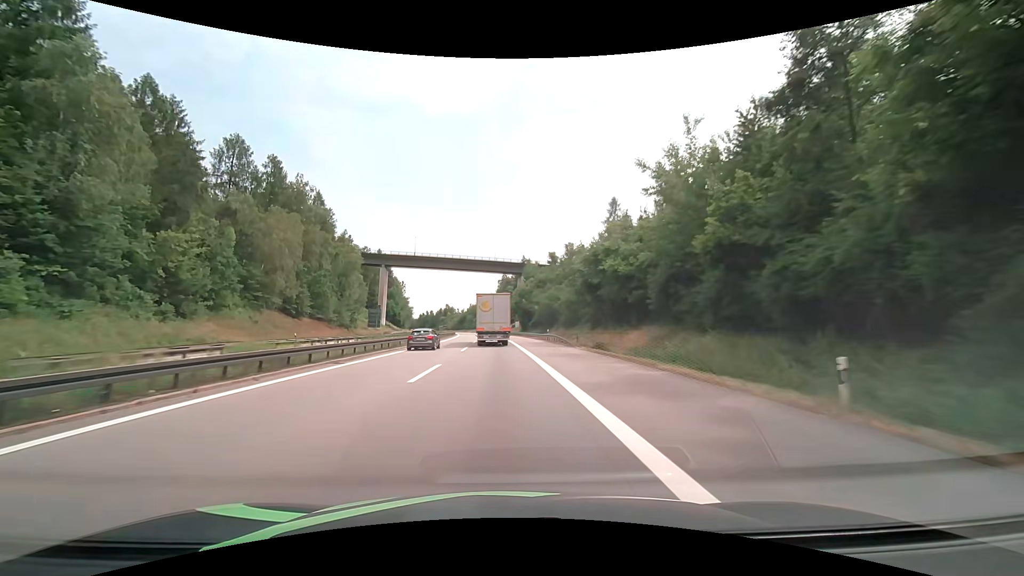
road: motorway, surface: asphalt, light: Day
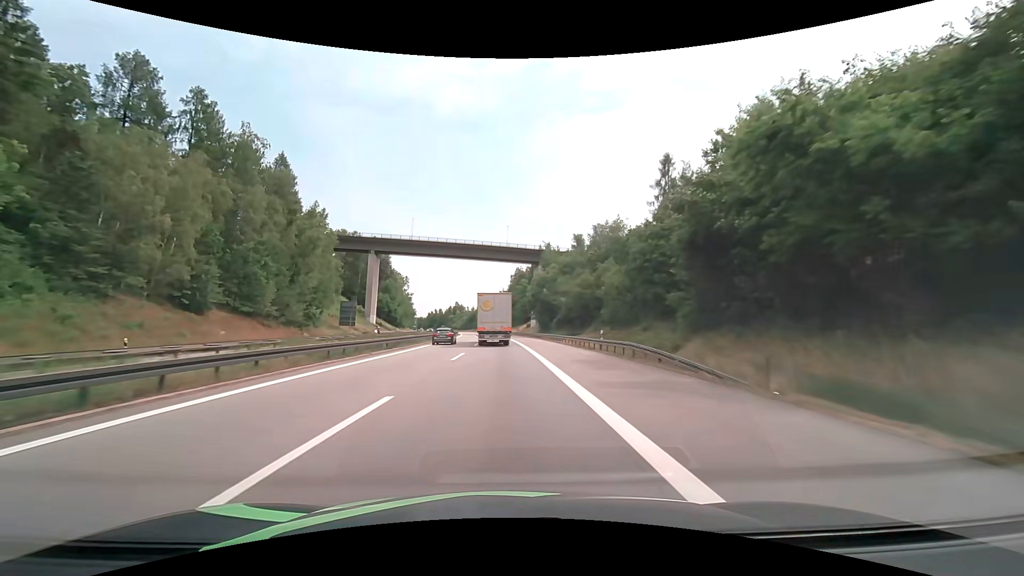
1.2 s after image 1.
(-0.4, +27.1) m; -1°
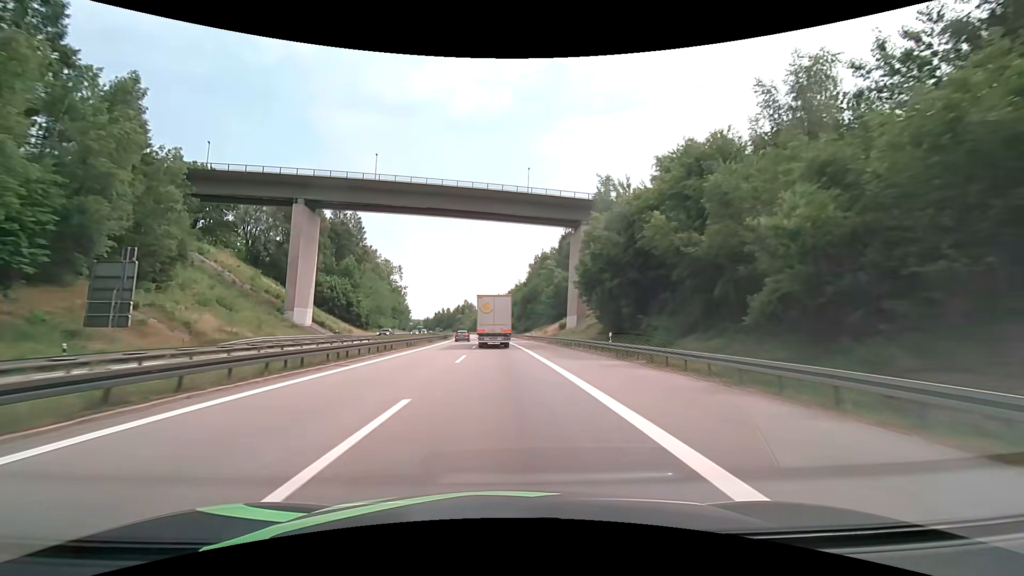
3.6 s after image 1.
(-1.1, +54.4) m; -2°
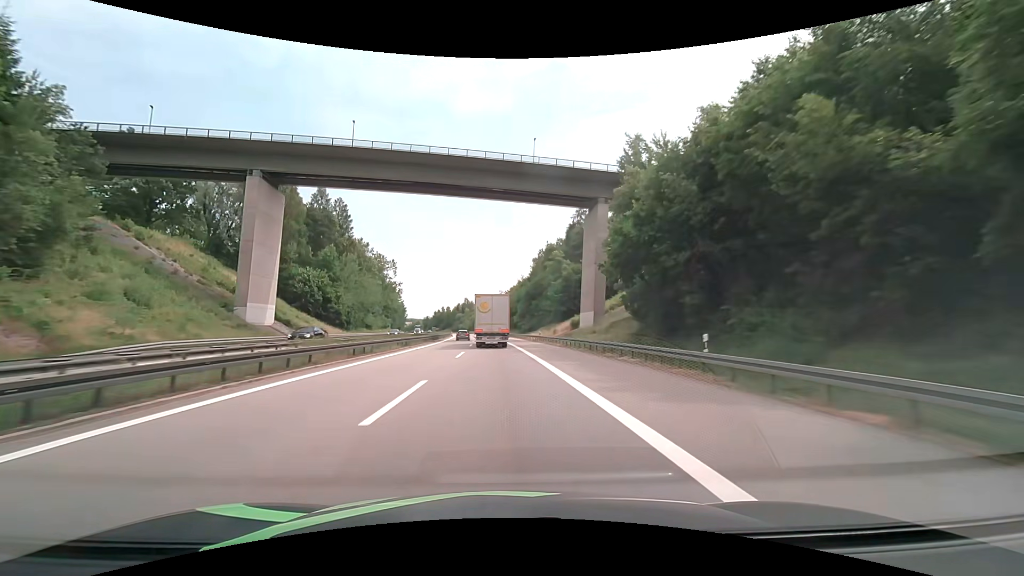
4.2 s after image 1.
(0.0, +14.1) m; 0°
(0, +10) (0, +20) (0, +30) (0, +40) (-1, +50) (-1, +60) (-2, +70) (-3, +80) (-4, +90) (-6, +100) m
